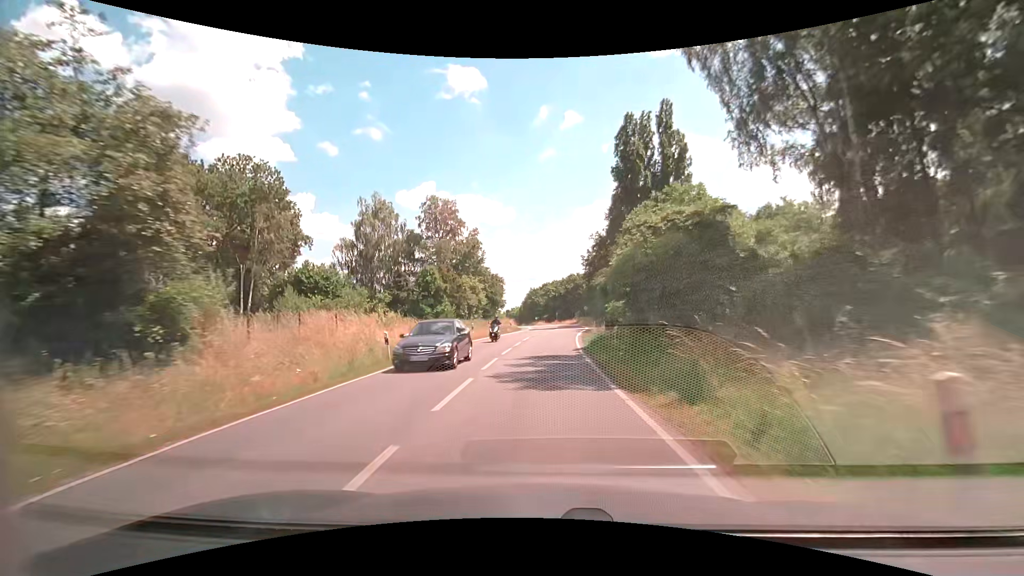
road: secondary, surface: asphalt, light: Day
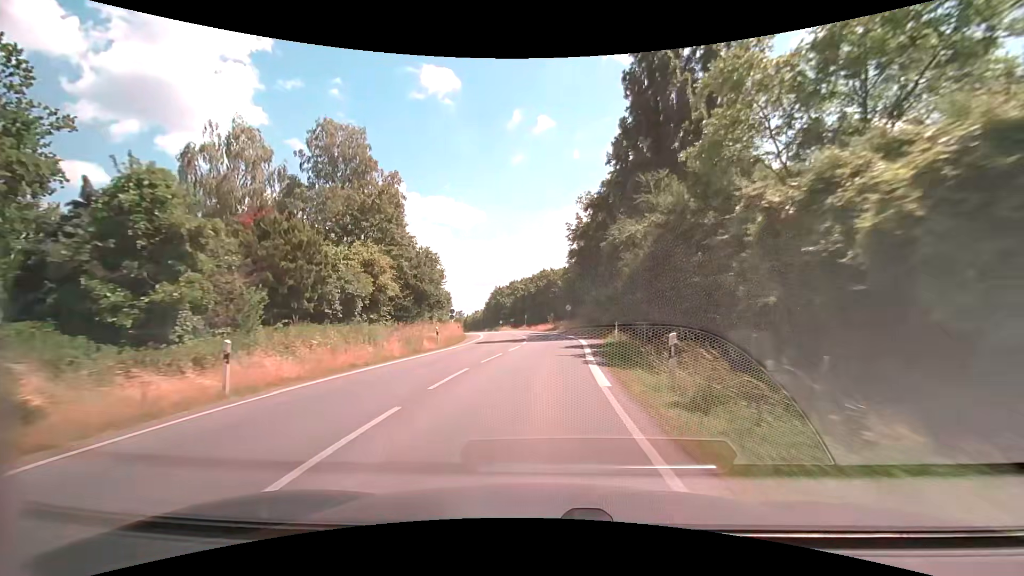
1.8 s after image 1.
(+0.7, +27.7) m; +4°
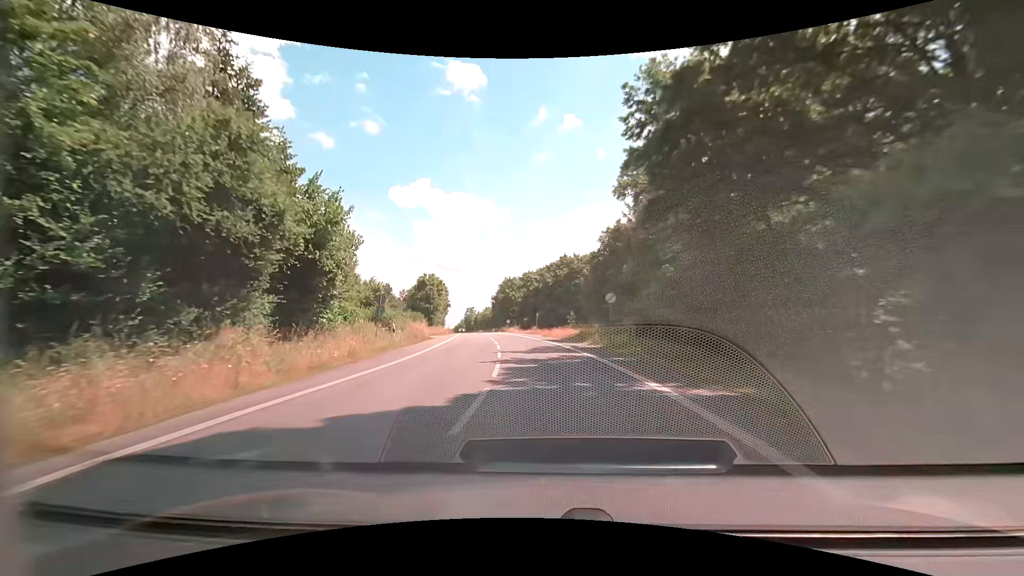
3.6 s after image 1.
(+0.3, +27.8) m; -2°
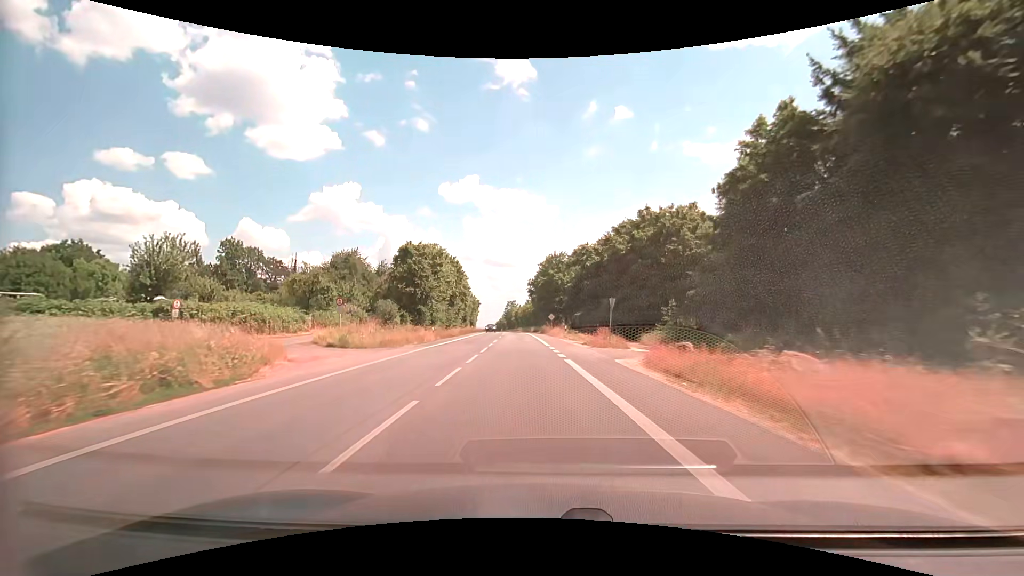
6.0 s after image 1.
(-1.6, +37.3) m; -5°
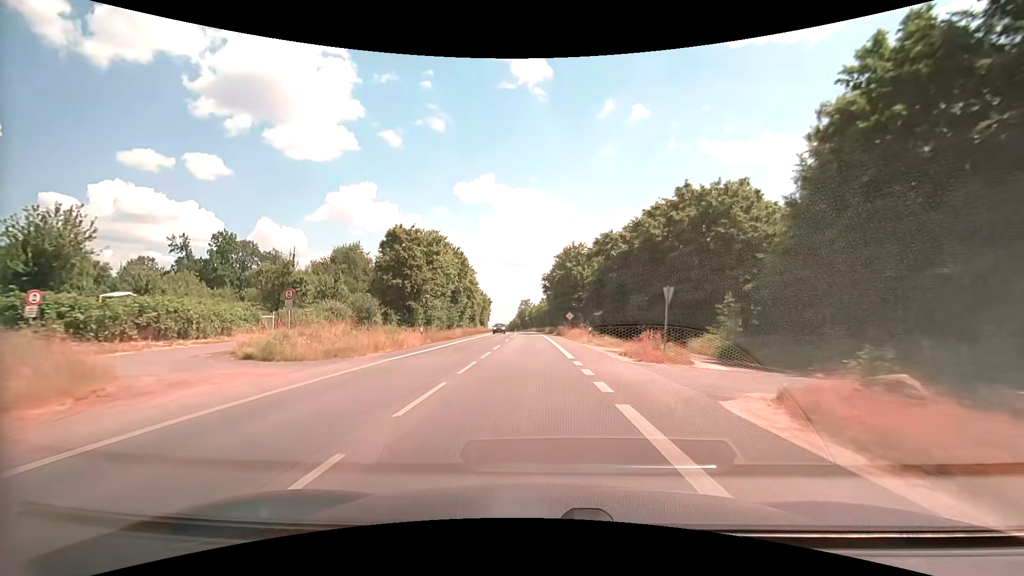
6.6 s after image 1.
(-0.2, +9.5) m; -2°
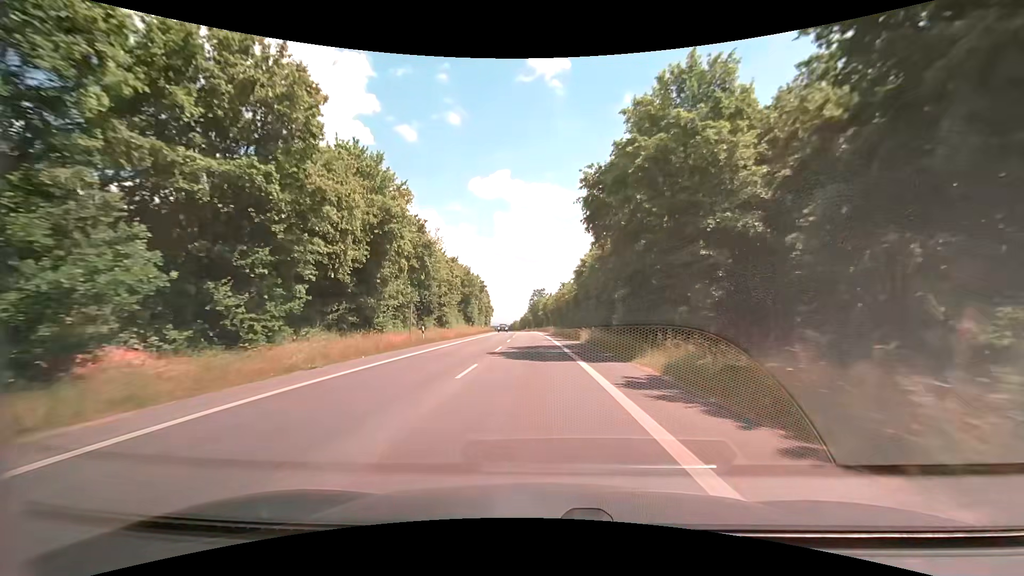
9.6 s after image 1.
(-1.4, +49.8) m; -2°
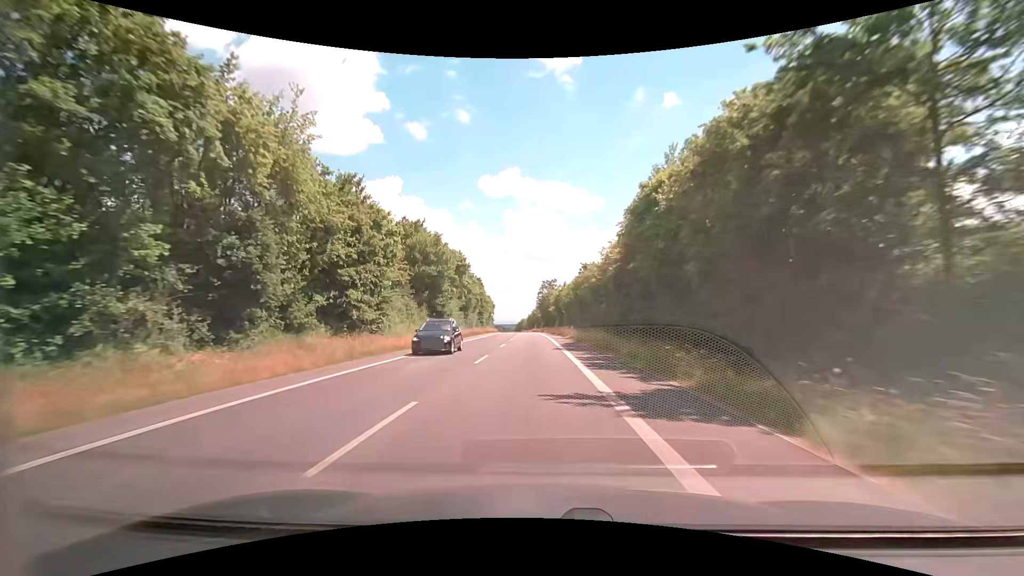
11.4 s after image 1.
(-0.4, +31.6) m; -1°
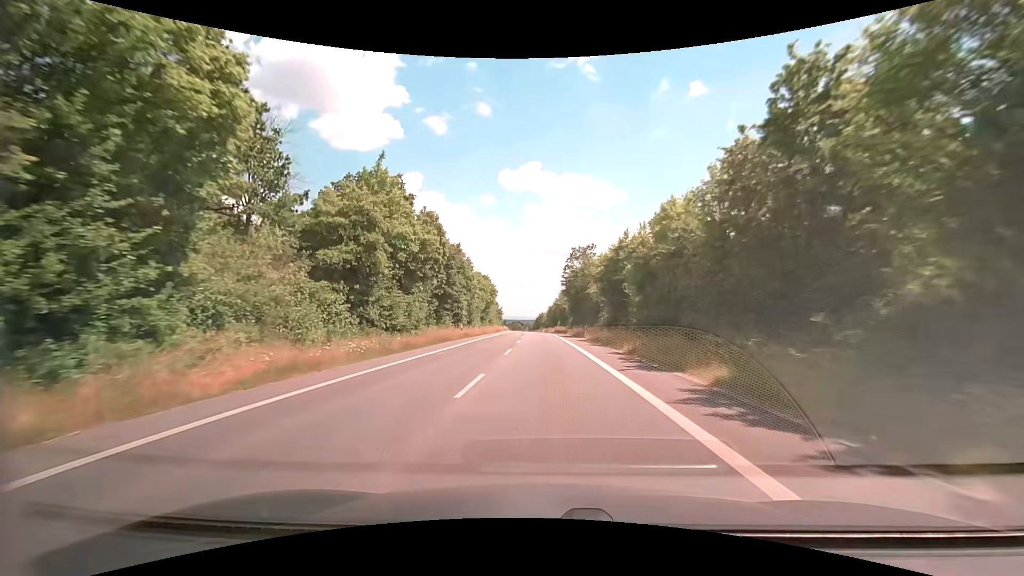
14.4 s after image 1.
(-1.6, +55.9) m; -3°
(0, +10) (0, +20) (0, +30) (0, +40) (0, +50) (0, +60) (0, +70) (0, +80) (-1, +90) (-1, +100) m
